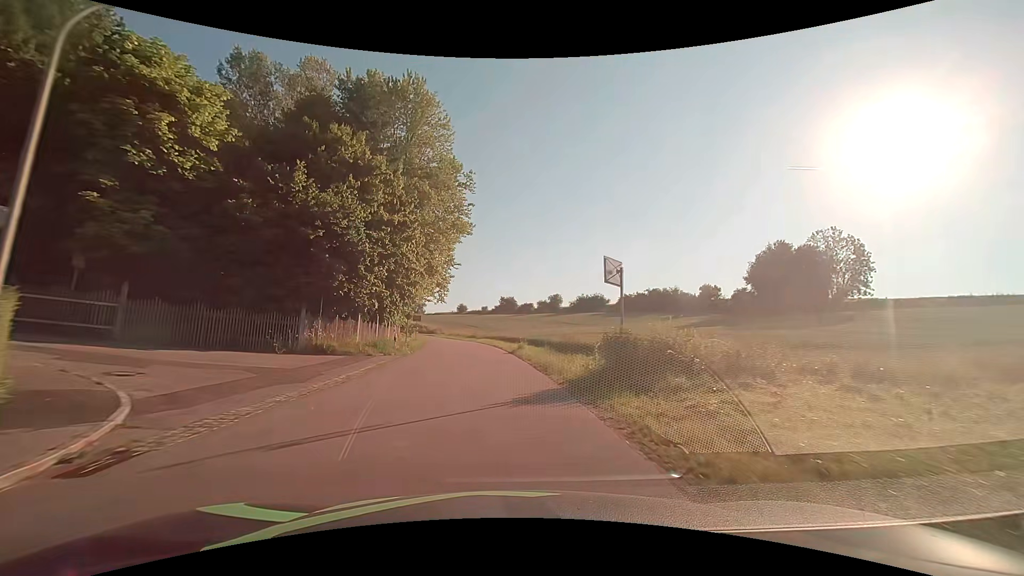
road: tertiary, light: Day
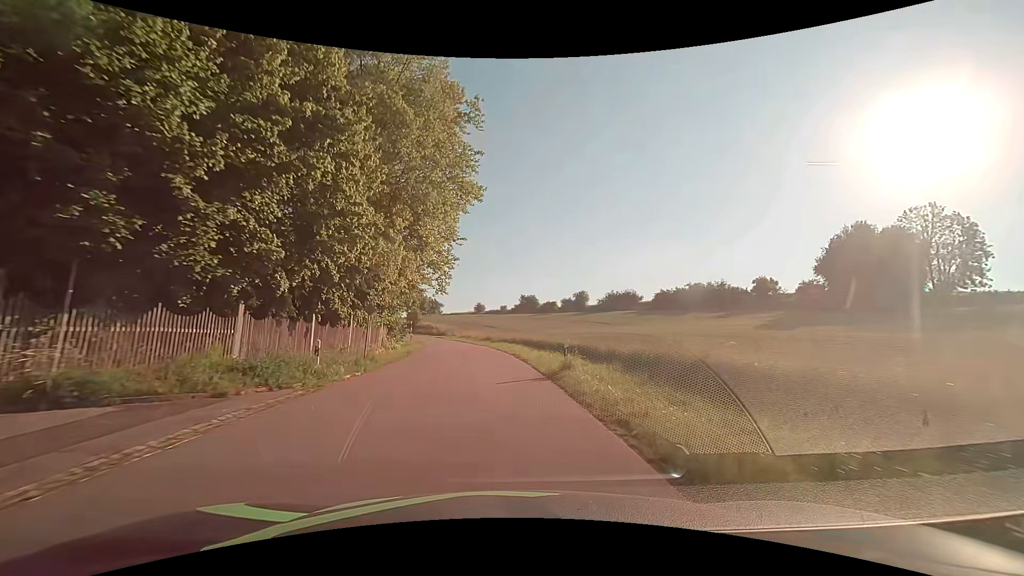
(-0.3, +14.6) m; -3°
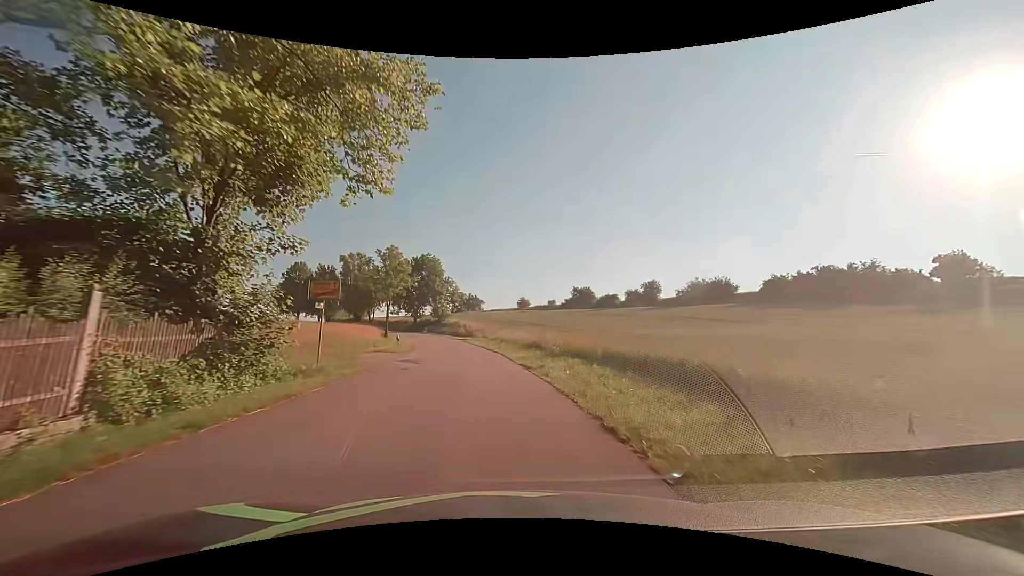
(-1.1, +29.3) m; -5°
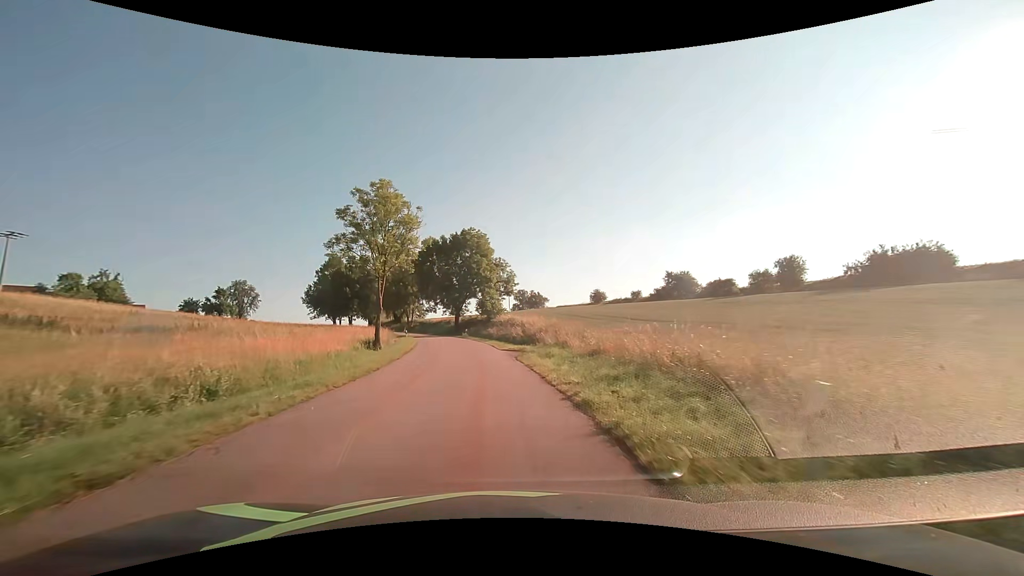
(-2.1, +31.8) m; -8°
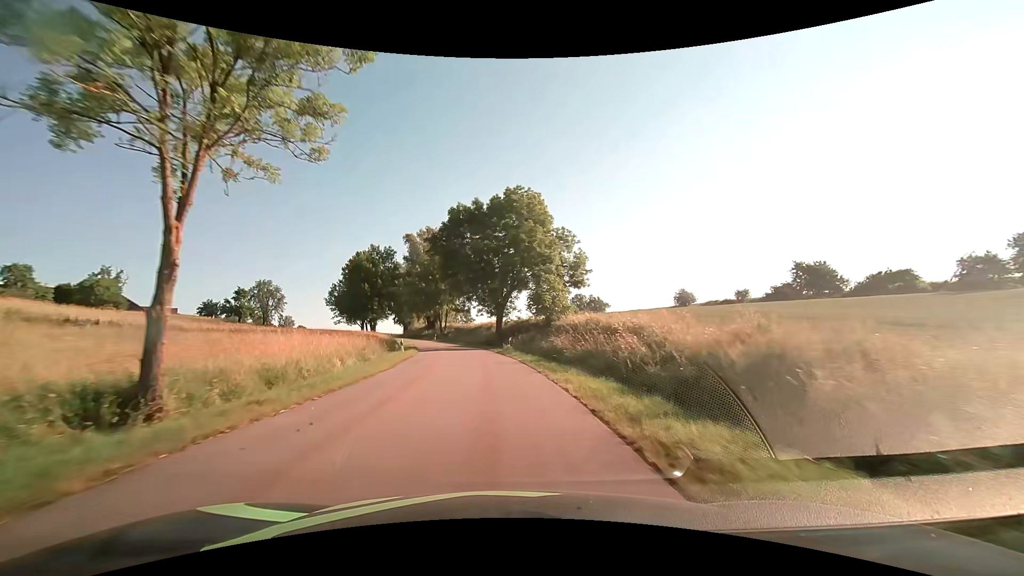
(-1.4, +27.5) m; -6°
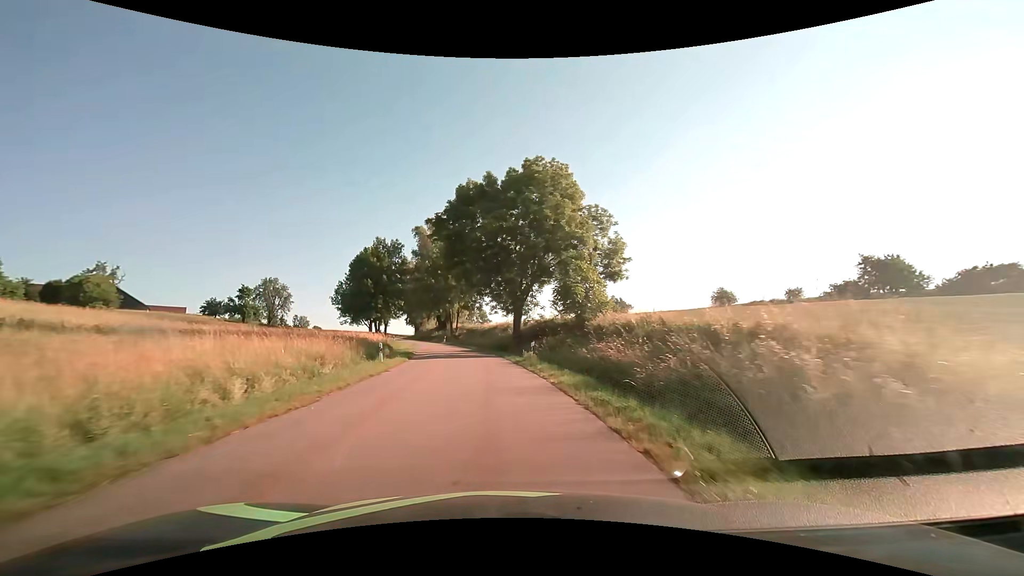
(-0.1, +9.8) m; -3°
(0, +10) (0, +20) (-1, +30) (-3, +40) (-4, +50) (-7, +59) (-9, +69) (-12, +79) (-15, +88) (-18, +98) m
